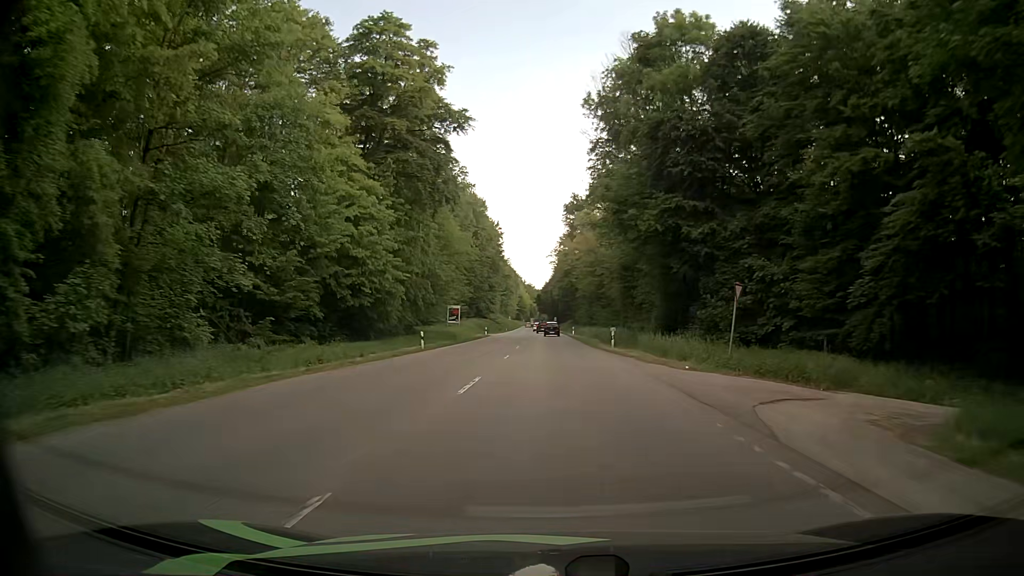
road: secondary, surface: asphalt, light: Day
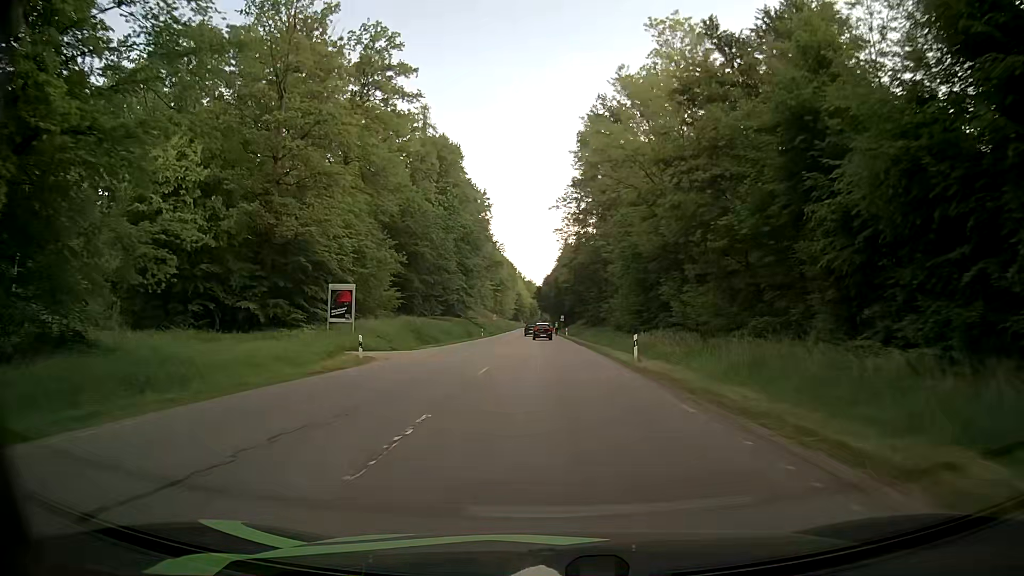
(+0.1, +55.1) m; 0°
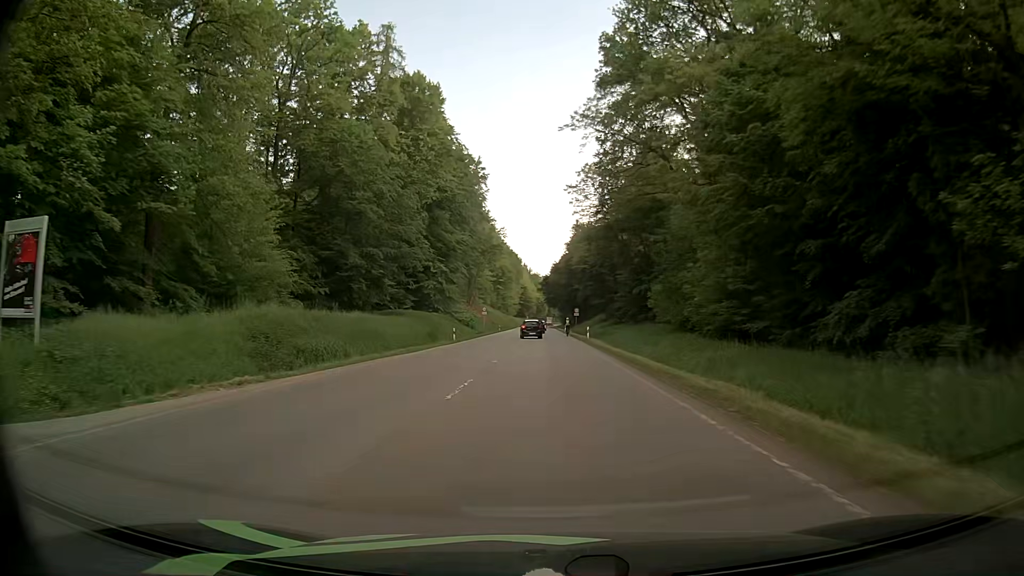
(-0.3, +30.1) m; -1°
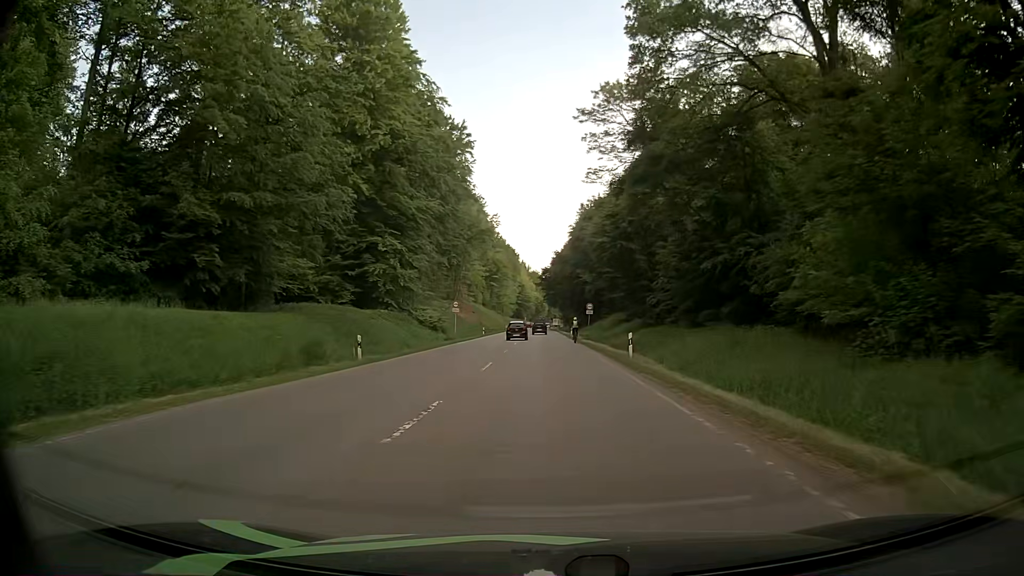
(+0.2, +26.1) m; -1°
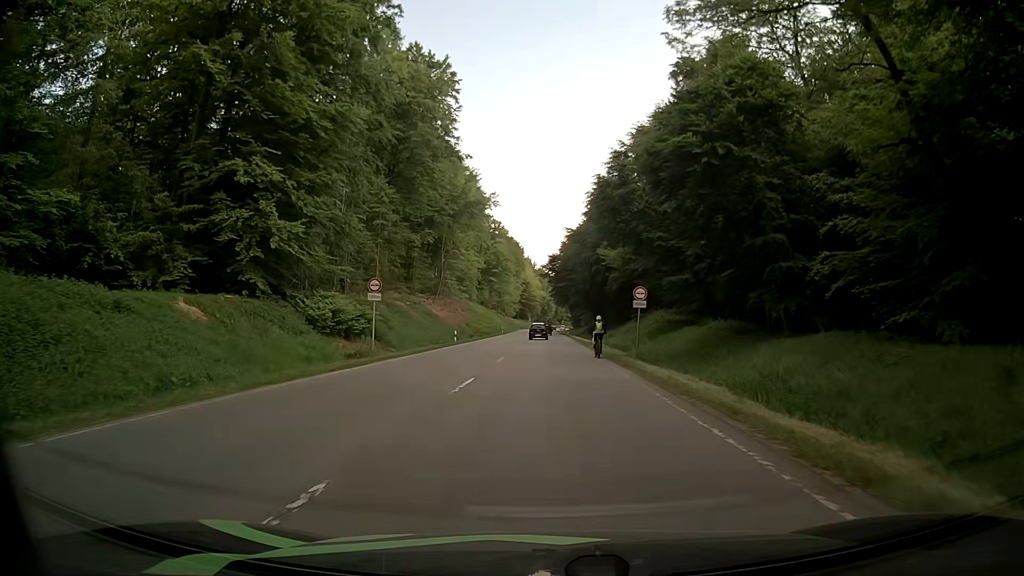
(+0.4, +28.8) m; +1°
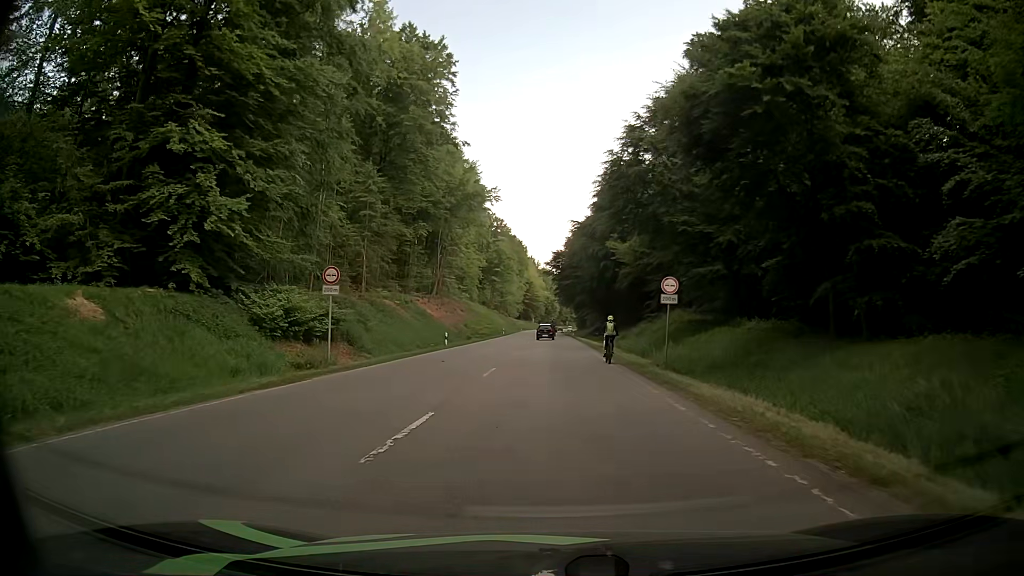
(0.0, +6.5) m; -1°
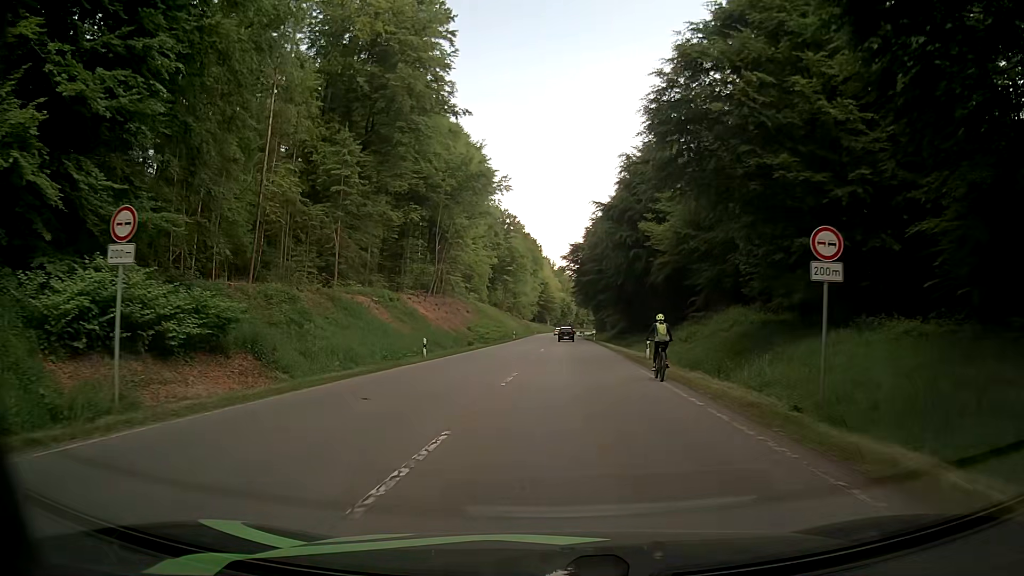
(0.0, +12.9) m; -1°
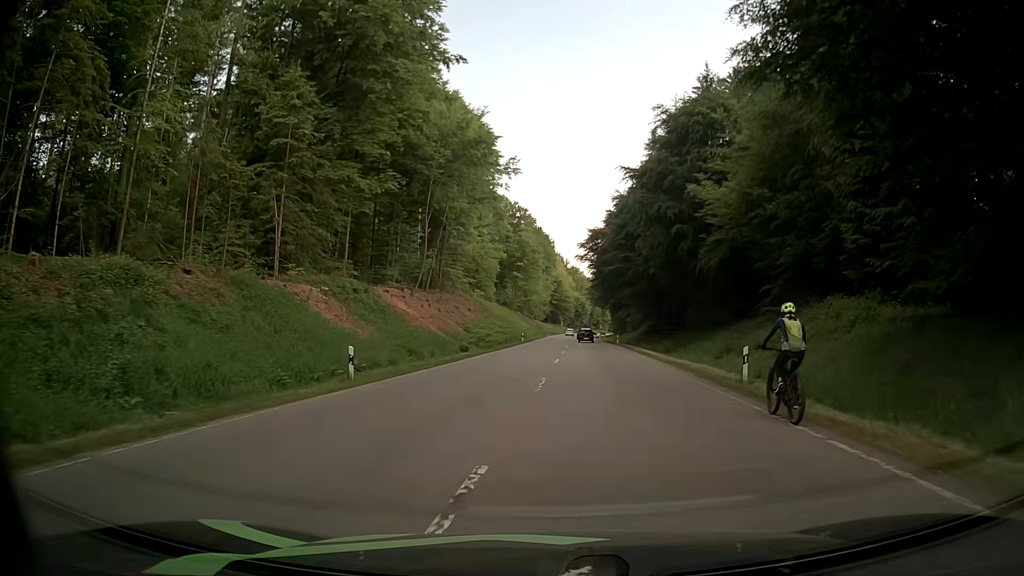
(-0.2, +14.0) m; -1°
(0, +10) (0, +20) (0, +30) (+1, +40) (+2, +50) (+2, +60) (+3, +70) (+3, +80) (+4, +90) (+5, +100) m
